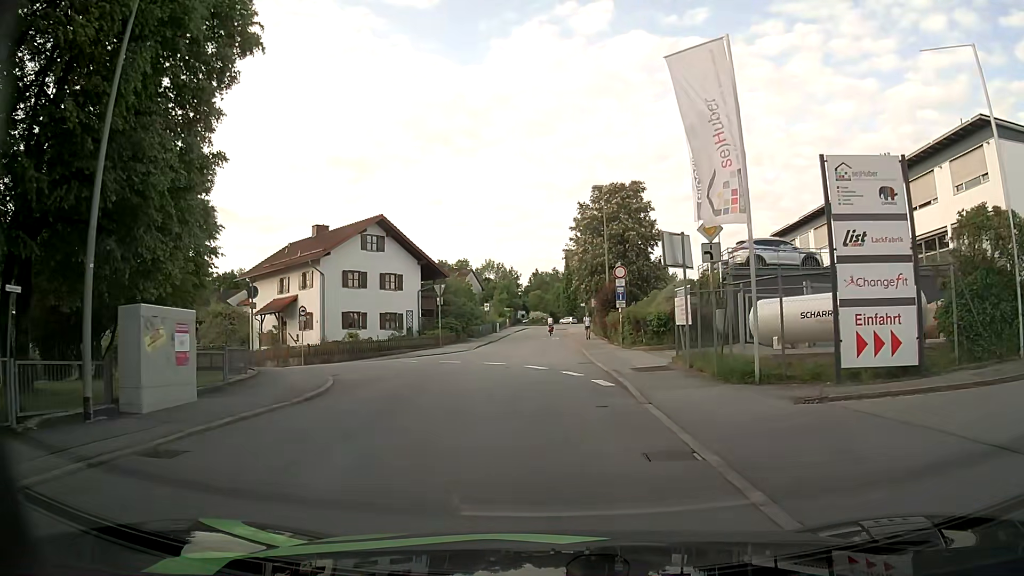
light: Day
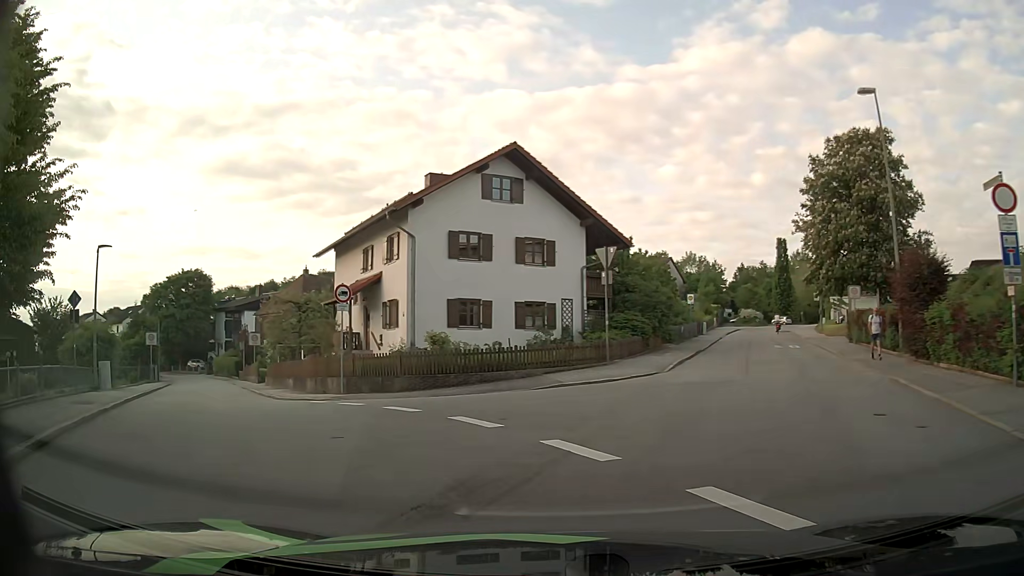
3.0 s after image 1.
(-1.4, +19.0) m; -17°
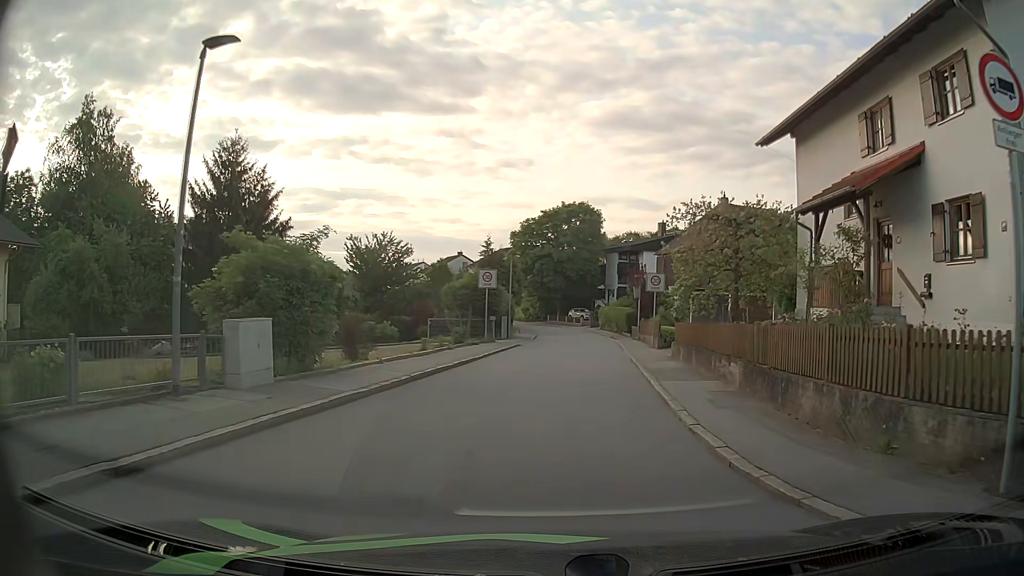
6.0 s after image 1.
(-5.9, +15.3) m; -34°
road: residential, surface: asphalt
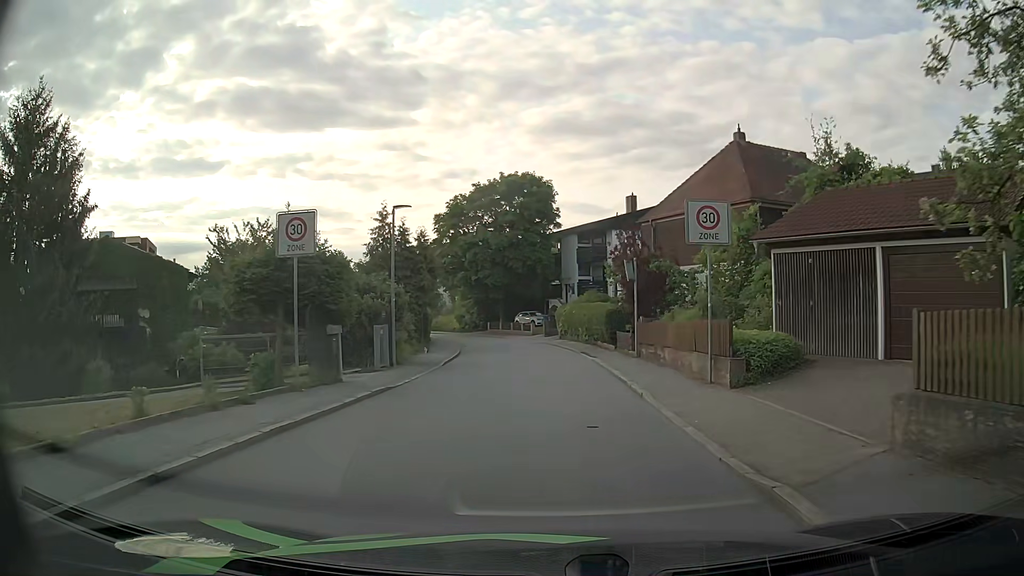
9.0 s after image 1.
(+0.7, +19.6) m; +4°
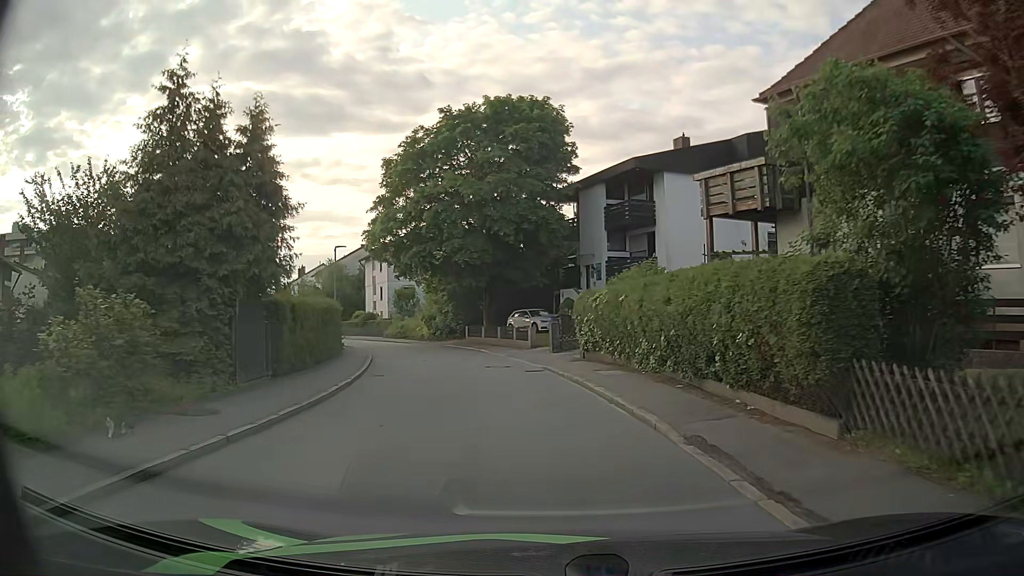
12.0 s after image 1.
(-0.2, +21.9) m; -1°
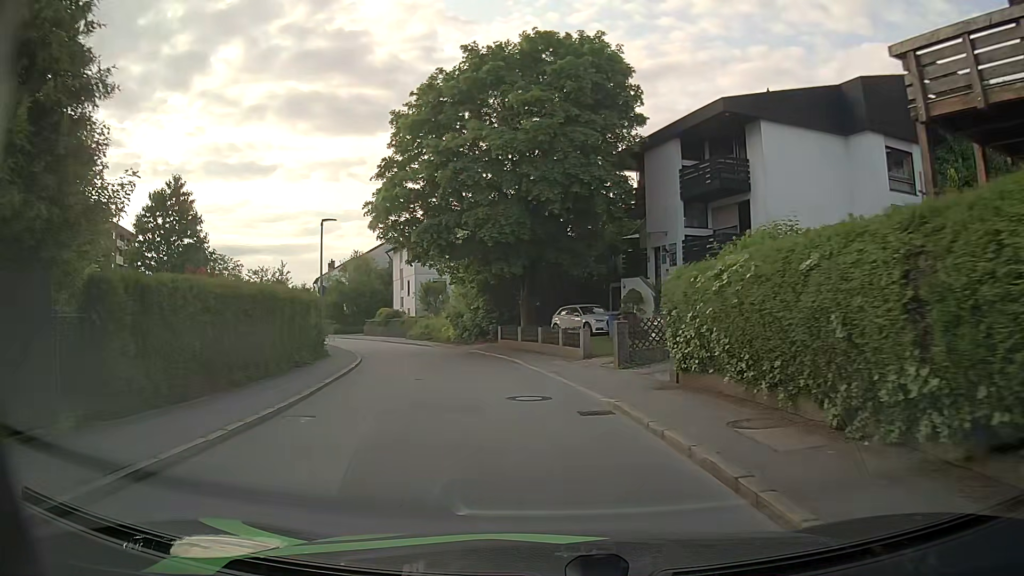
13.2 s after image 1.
(-0.3, +8.9) m; -4°
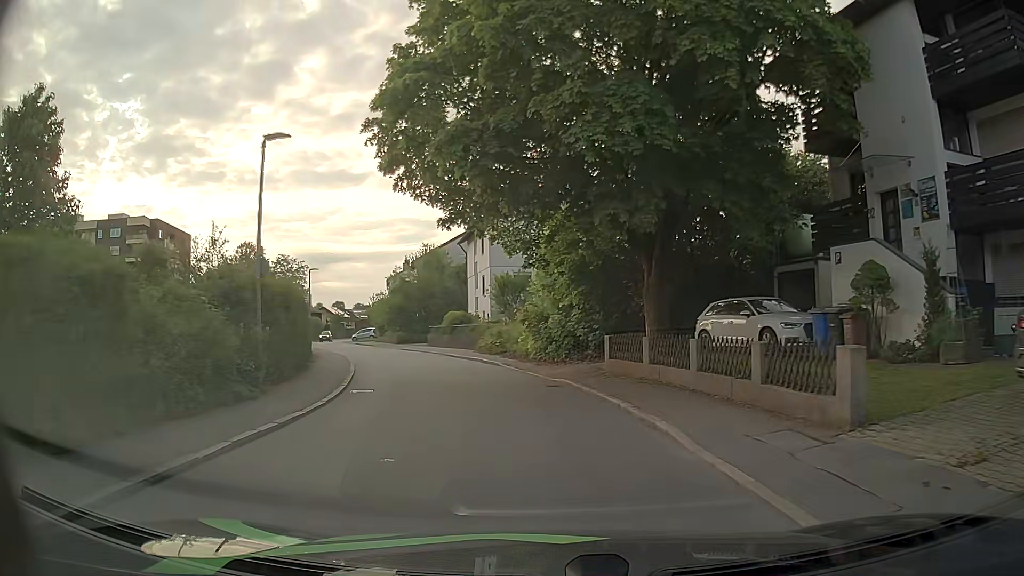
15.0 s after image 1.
(-1.0, +13.3) m; -8°
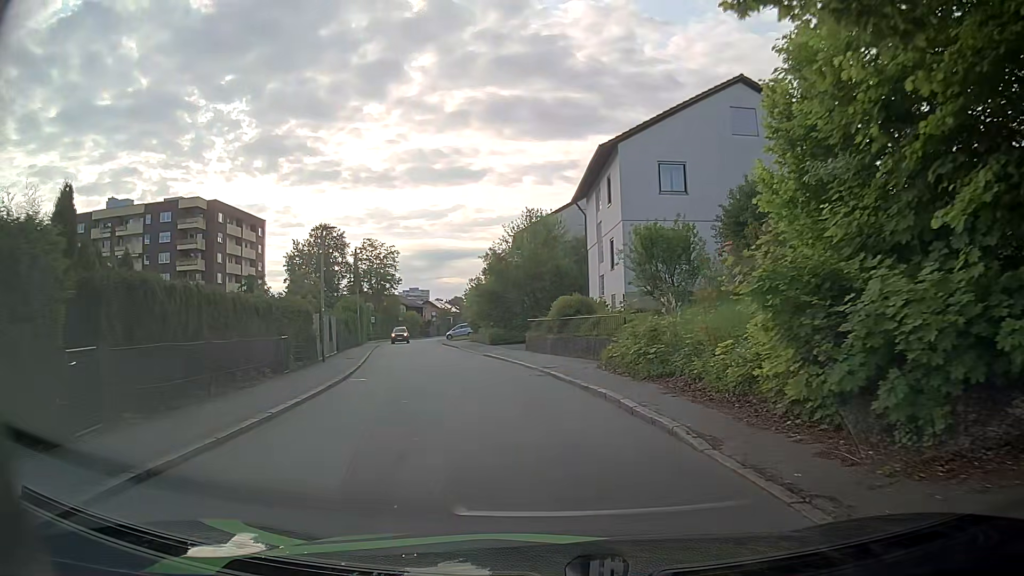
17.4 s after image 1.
(-1.8, +17.4) m; -12°
(0, +10) (-1, +20) (-3, +30) (-5, +40) (-7, +49) (-9, +59) (-11, +69) (-13, +79) (-14, +89) (-14, +99) m
